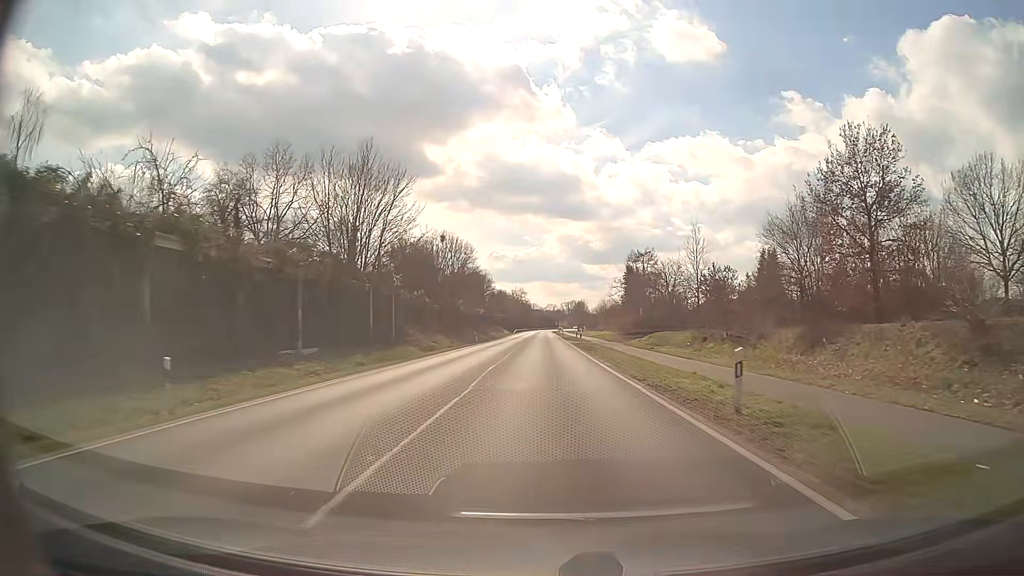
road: primary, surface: asphalt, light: Day
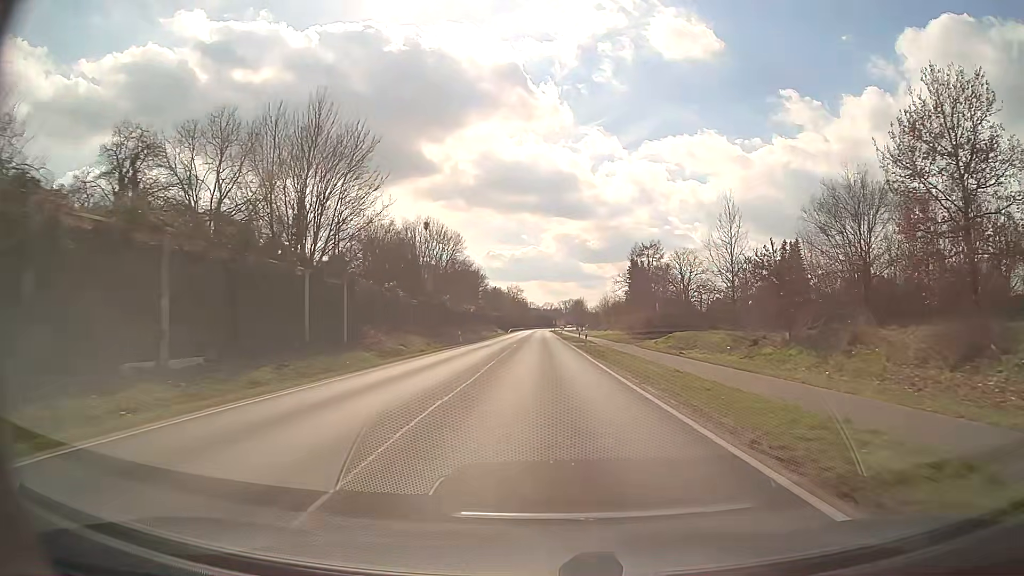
(0.0, +10.8) m; 0°
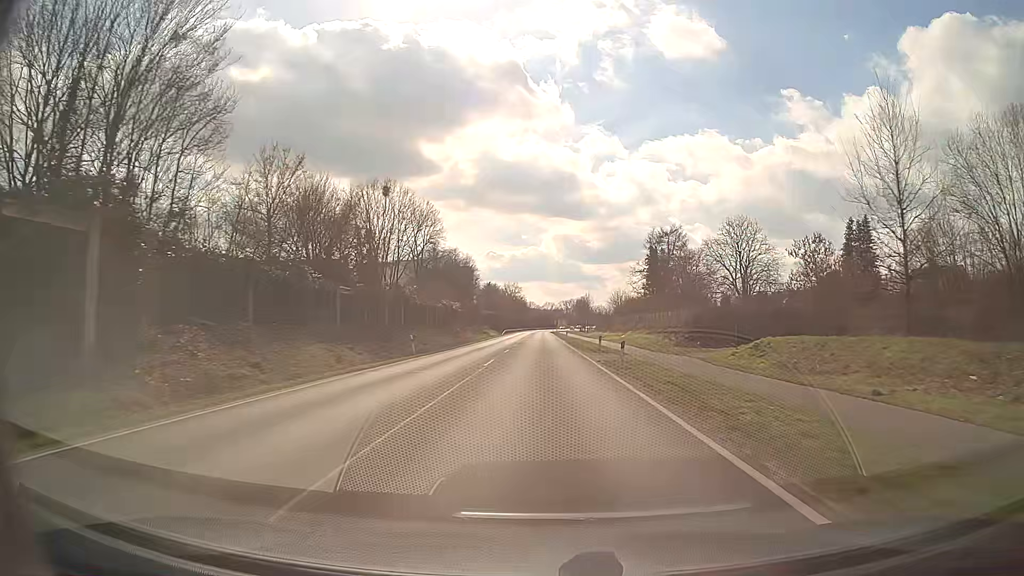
(0.0, +21.5) m; 0°
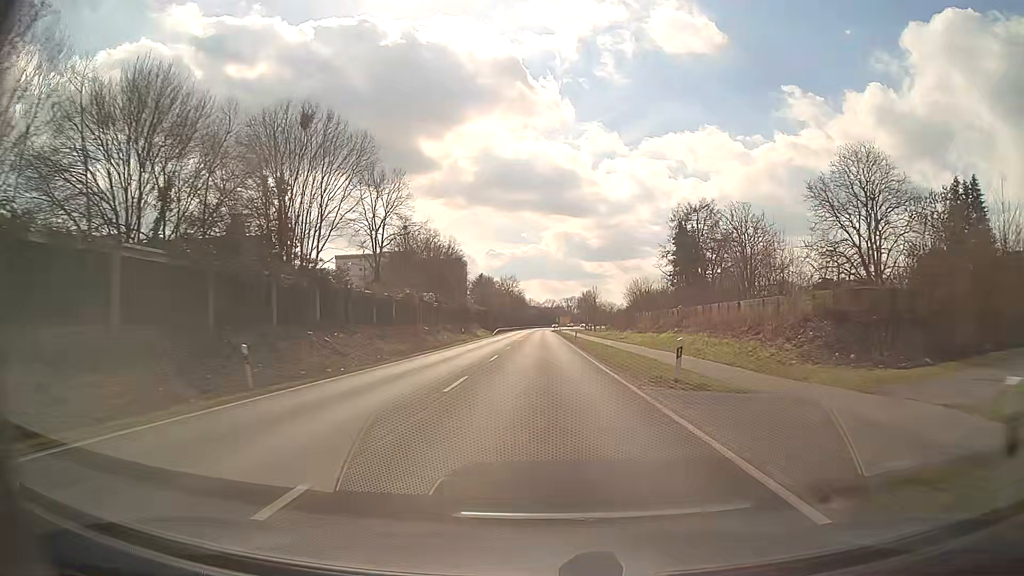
(0.0, +21.5) m; 0°
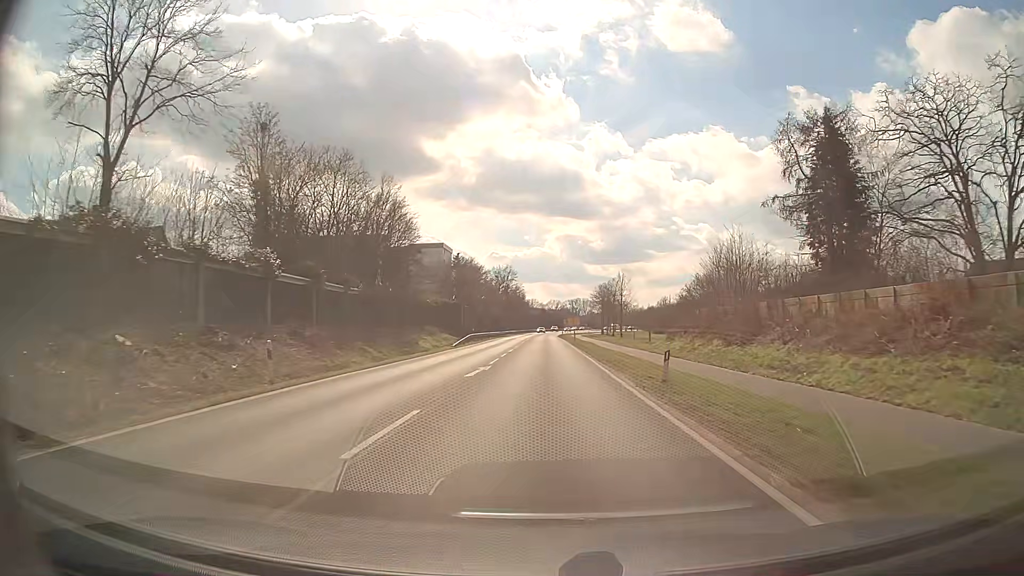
(0.0, +43.1) m; 0°
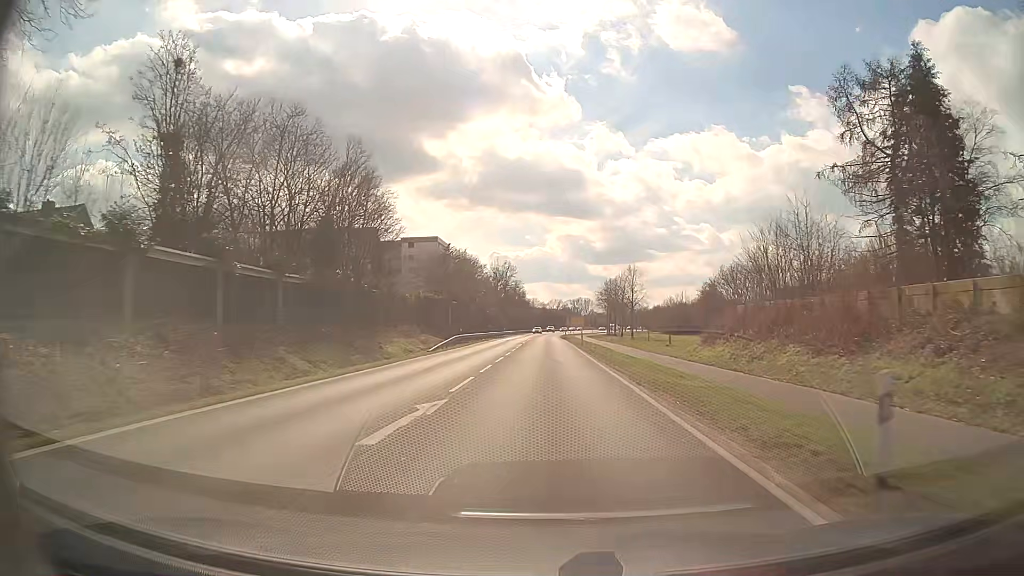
(0.0, +10.8) m; 0°
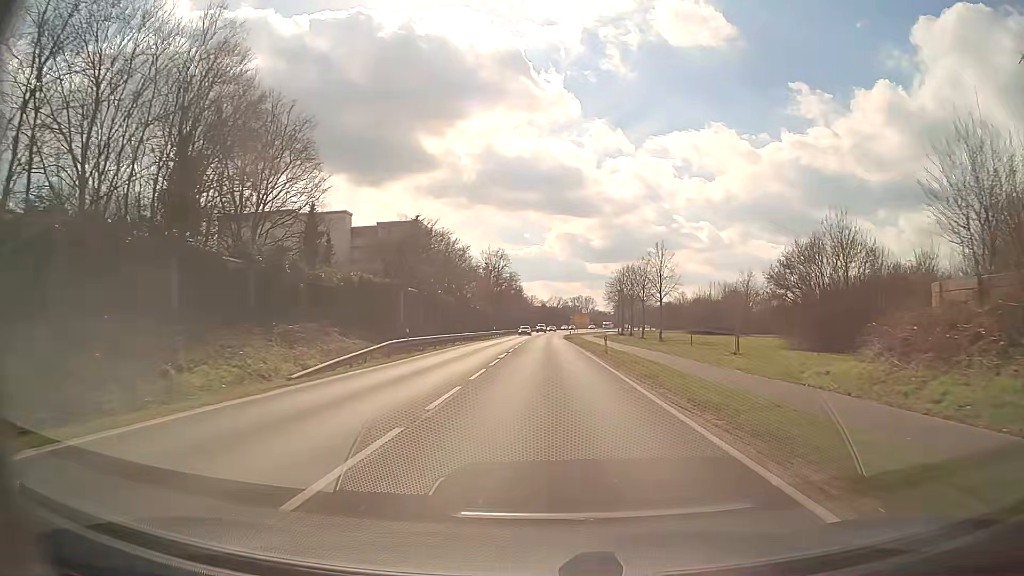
(+0.1, +21.5) m; 0°
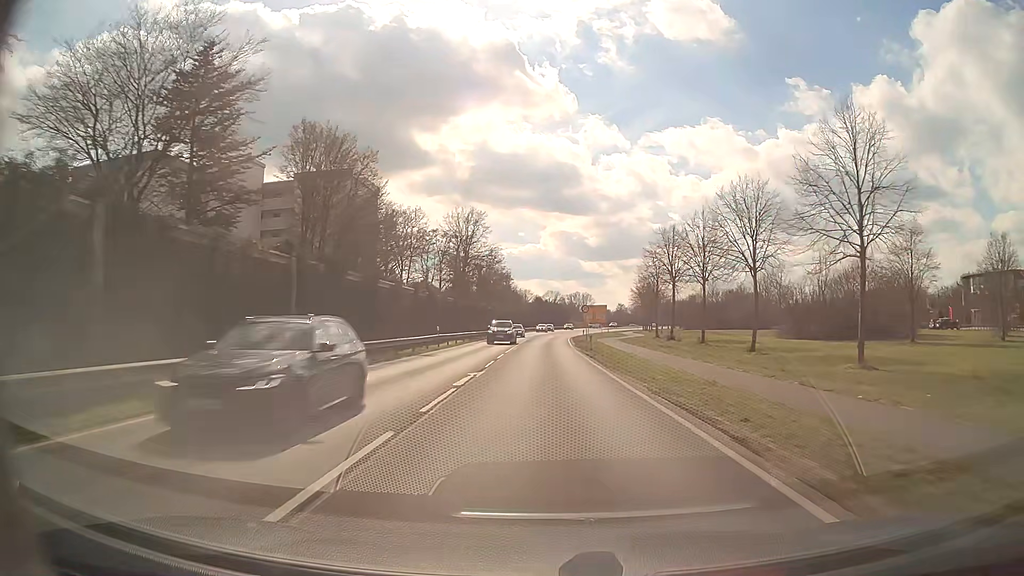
(+0.2, +42.9) m; +1°
(0, +10) (0, +20) (0, +30) (0, +40) (0, +50) (0, +60) (+1, +70) (+1, +80) (+2, +90) (+3, +100) m
